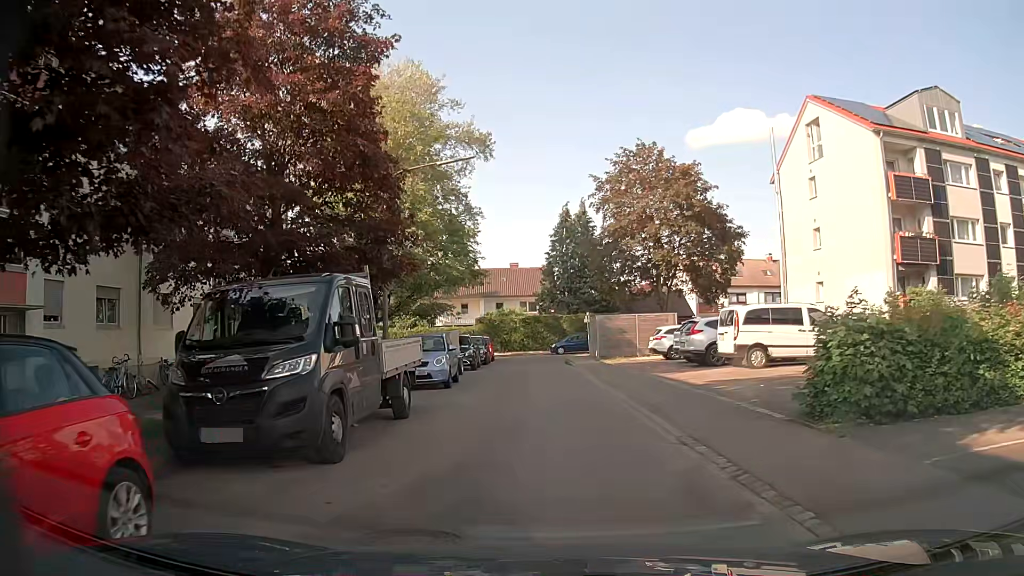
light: Day
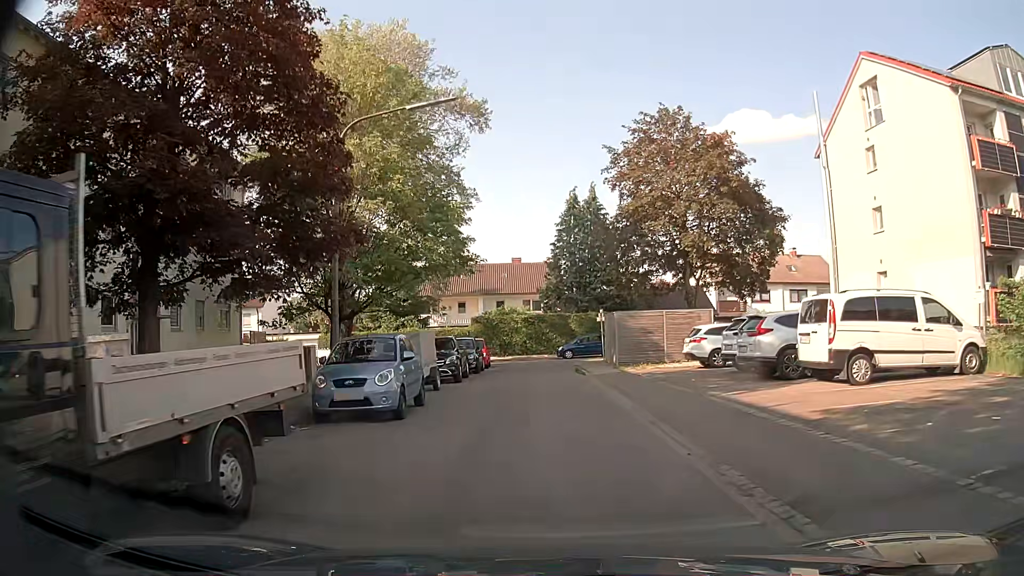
(-0.1, +6.7) m; -1°
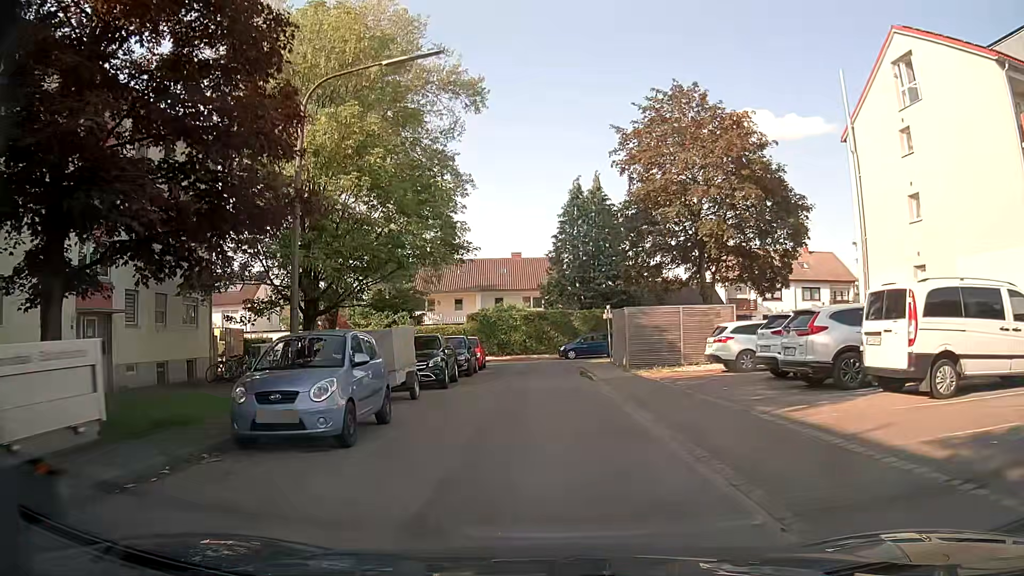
(0.0, +3.2) m; 0°
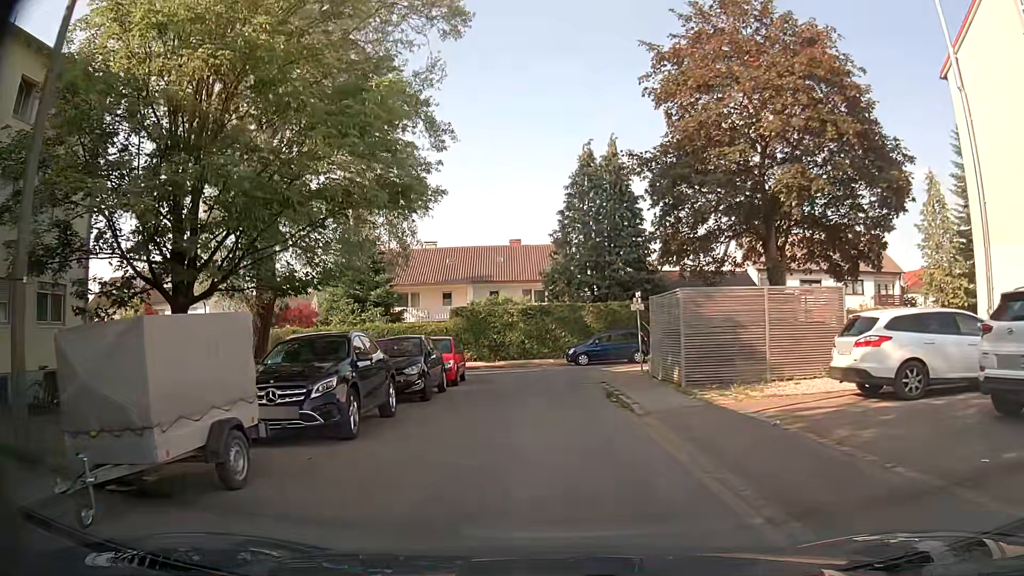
(0.0, +9.3) m; 0°
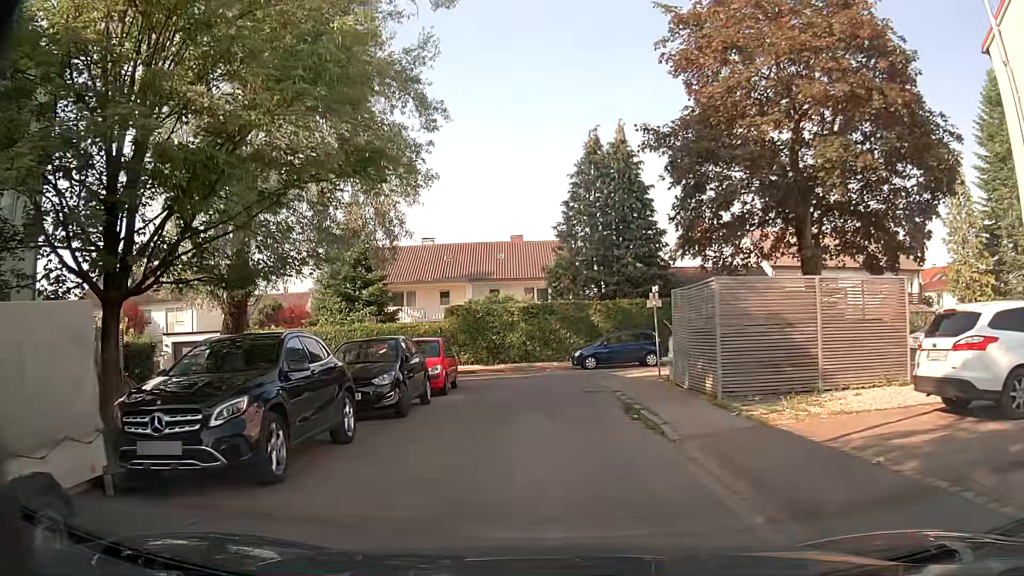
(0.0, +2.9) m; 0°
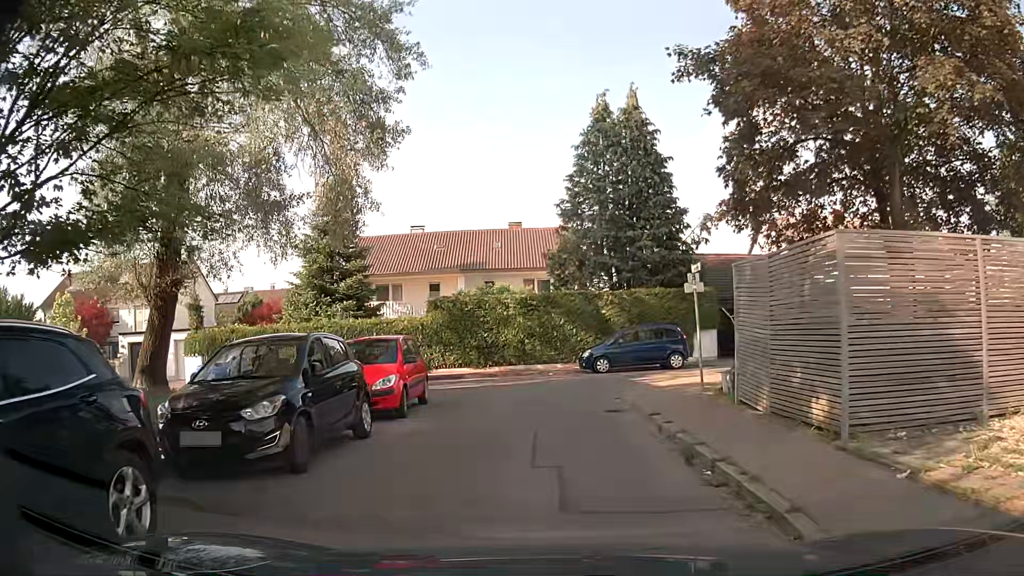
(0.0, +5.2) m; -1°
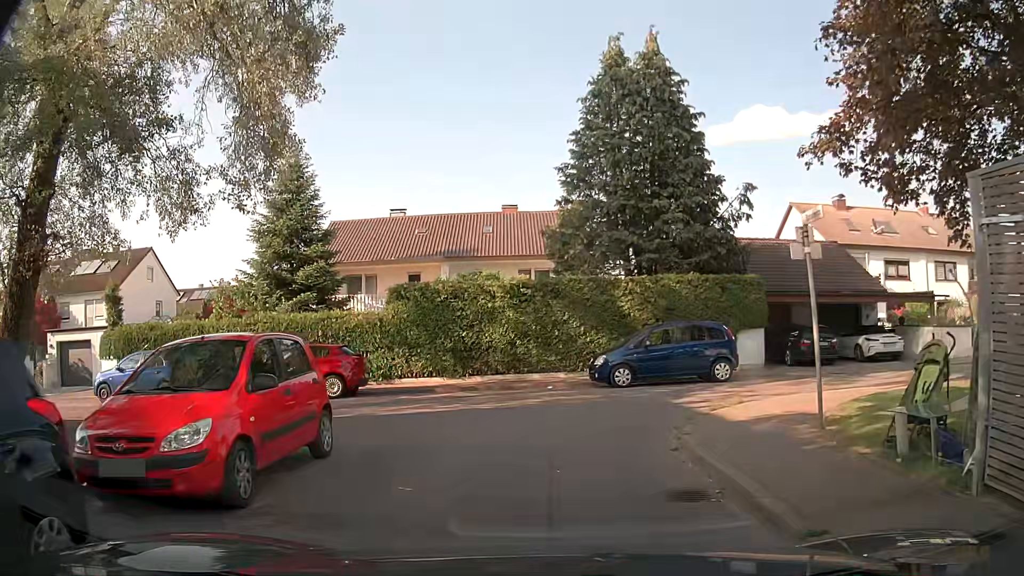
(+0.1, +6.6) m; 0°
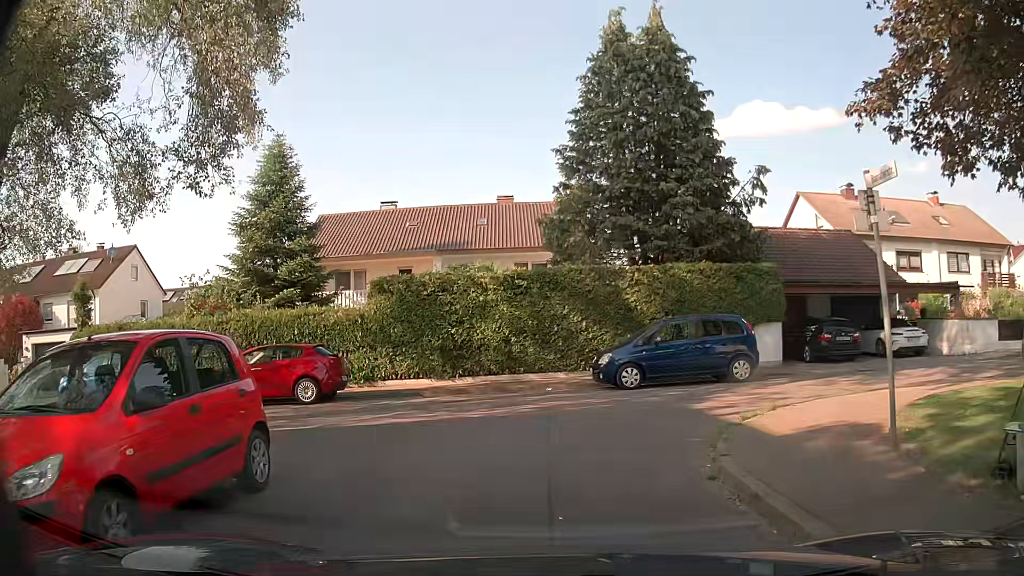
(0.0, +1.9) m; -1°
